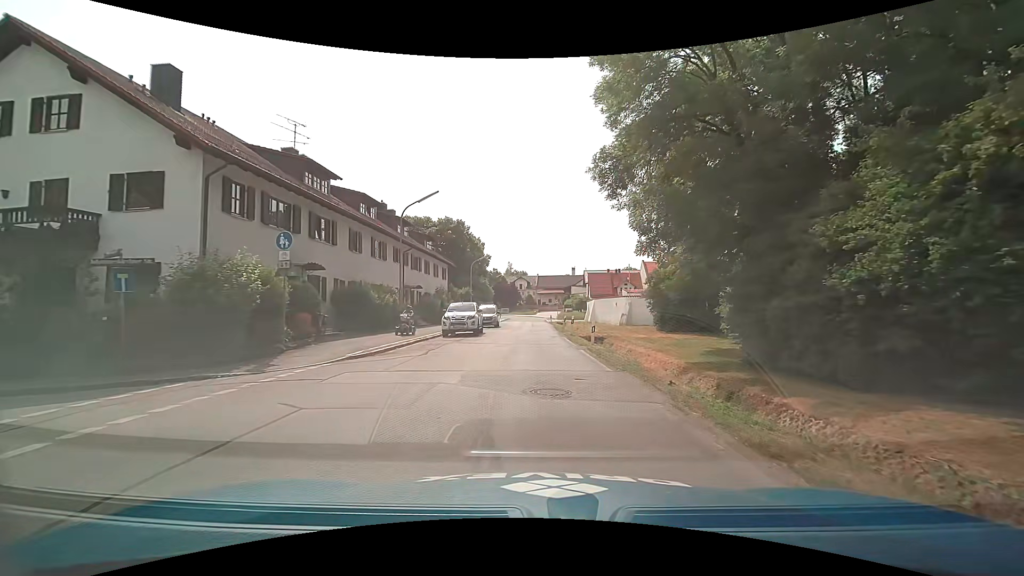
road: tertiary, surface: asphalt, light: Day
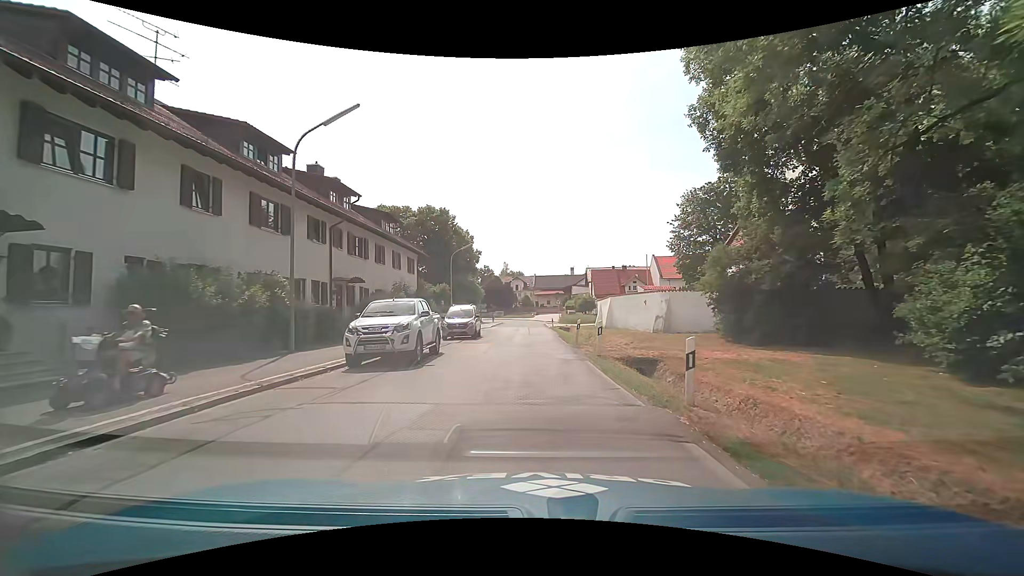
(+0.2, +12.8) m; +2°
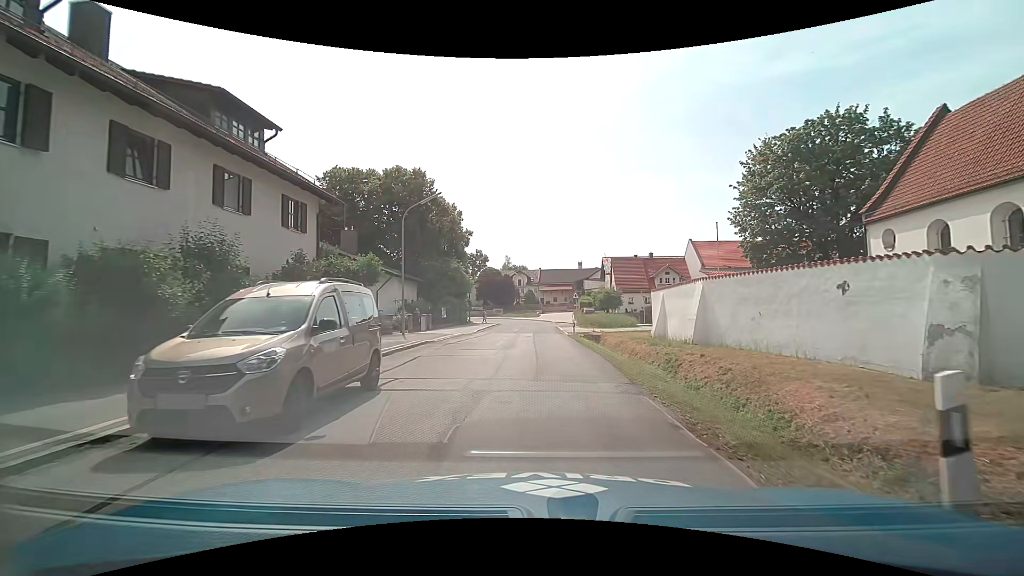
(-0.6, +20.0) m; -2°
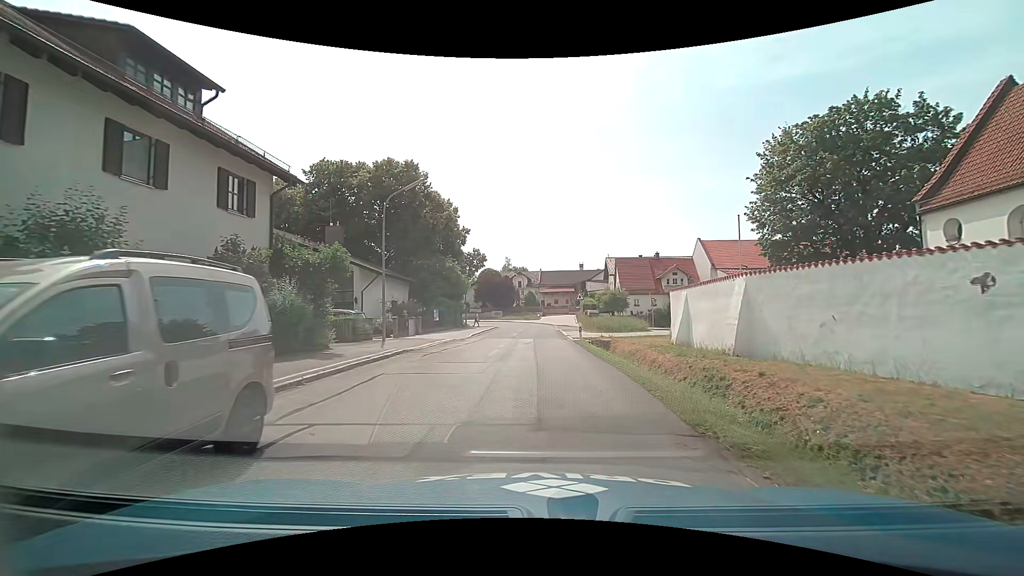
(0.0, +3.8) m; 0°
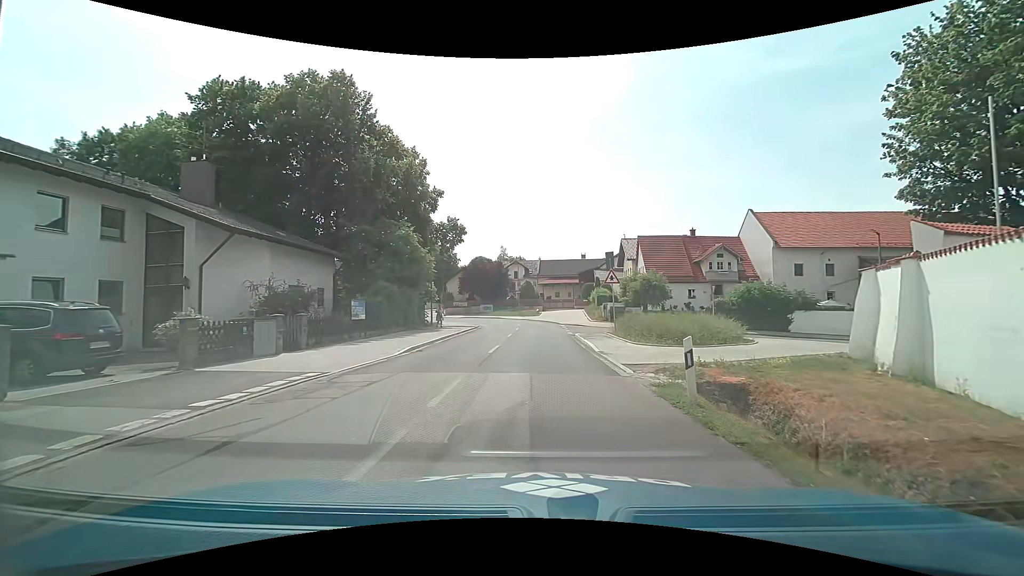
(0.0, +18.3) m; 0°
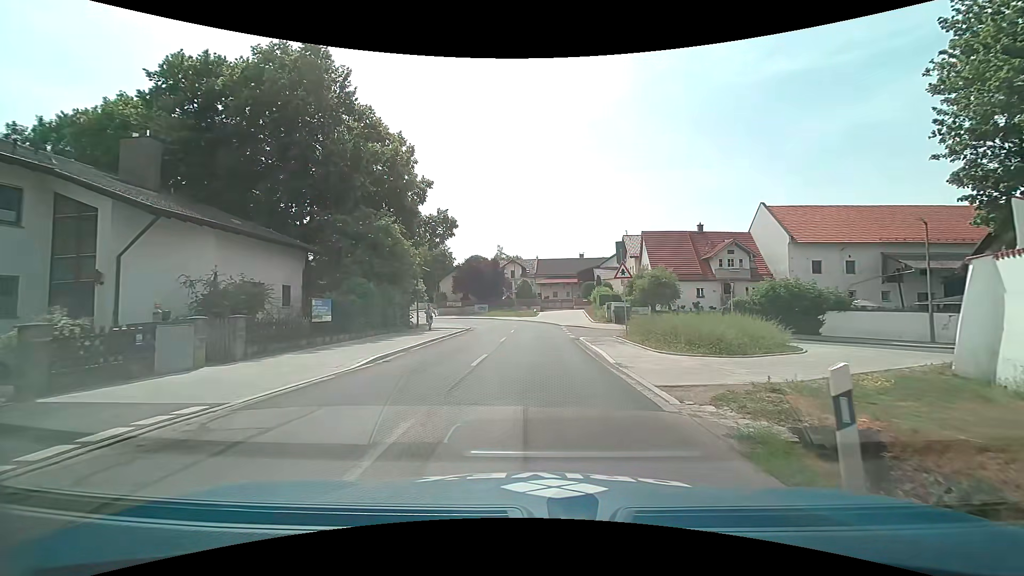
(0.0, +3.8) m; +1°
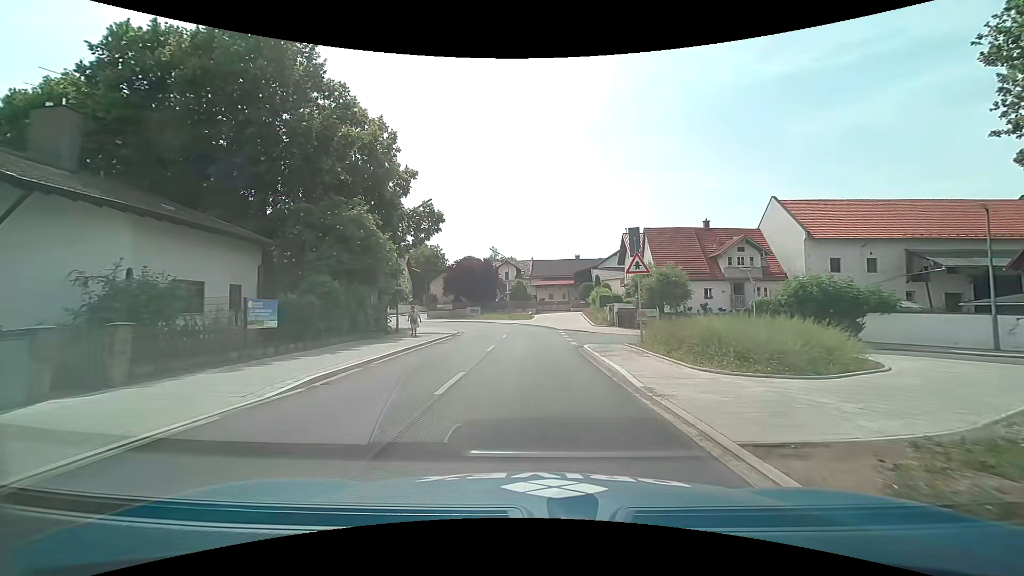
(0.0, +4.0) m; 0°
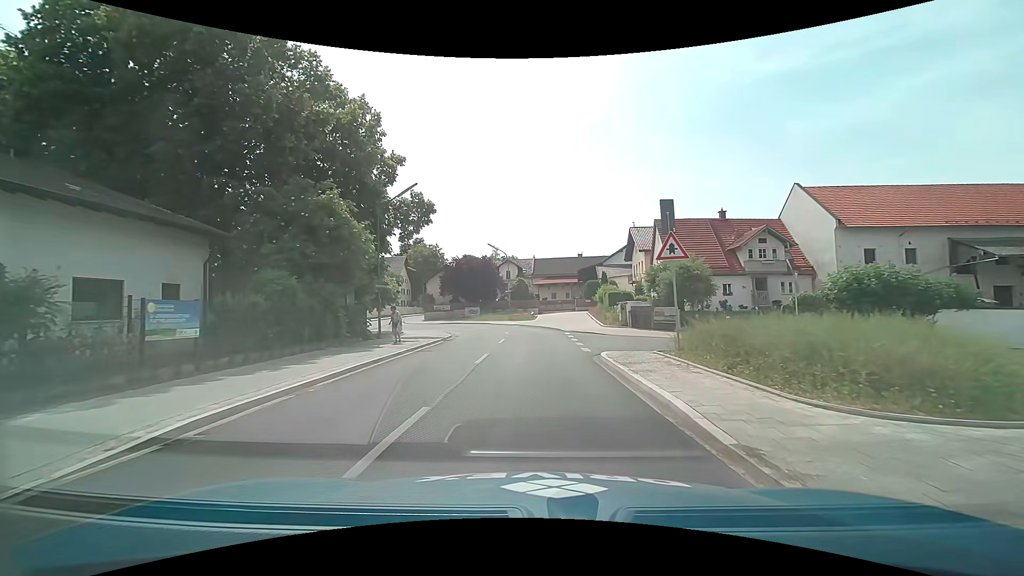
(0.0, +4.1) m; 0°
(0, +10) (0, +20) (0, +30) (-1, +40) (-5, +49) (-11, +57) (-17, +65) (-21, +74) (-21, +84) (-21, +94) m
